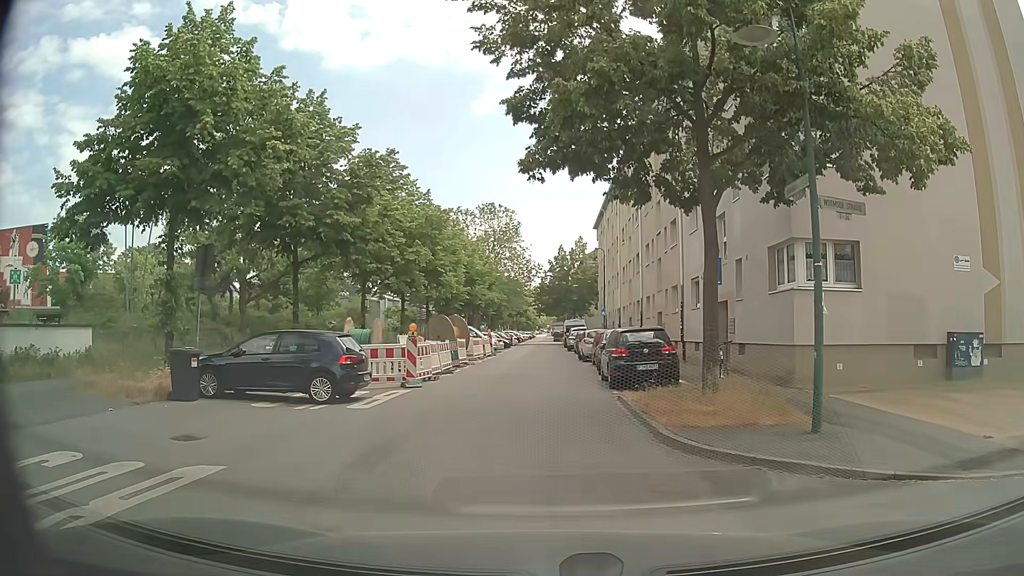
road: residential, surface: asphalt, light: Day
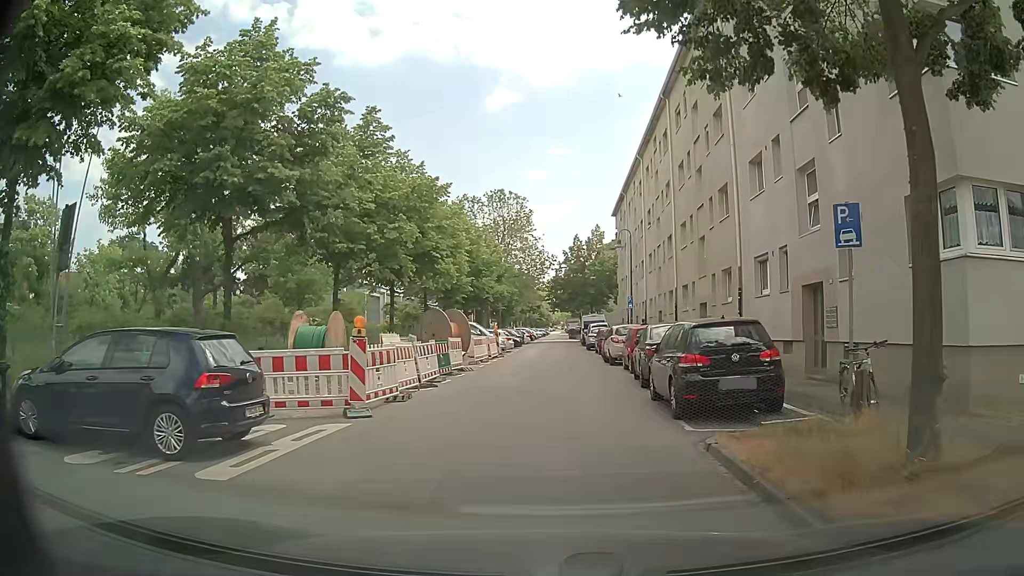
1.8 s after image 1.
(+0.1, +6.6) m; 0°
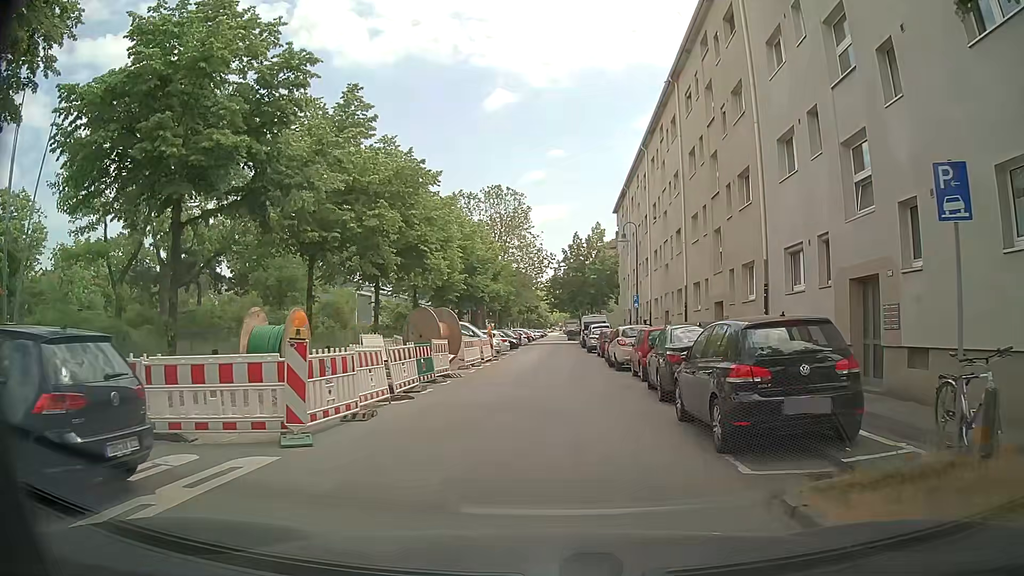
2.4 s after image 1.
(0.0, +2.8) m; +1°
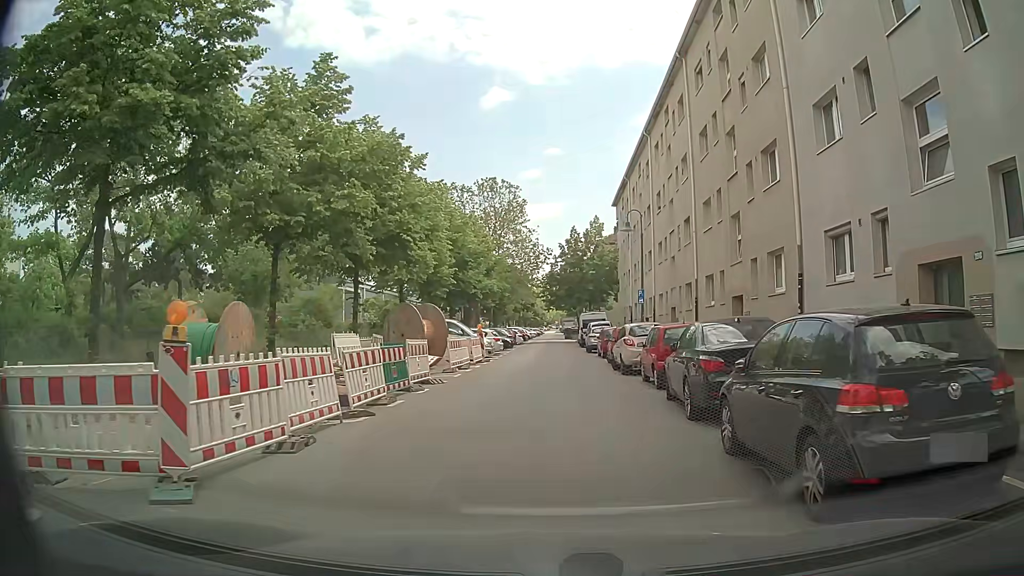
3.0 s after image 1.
(0.0, +2.9) m; +2°
